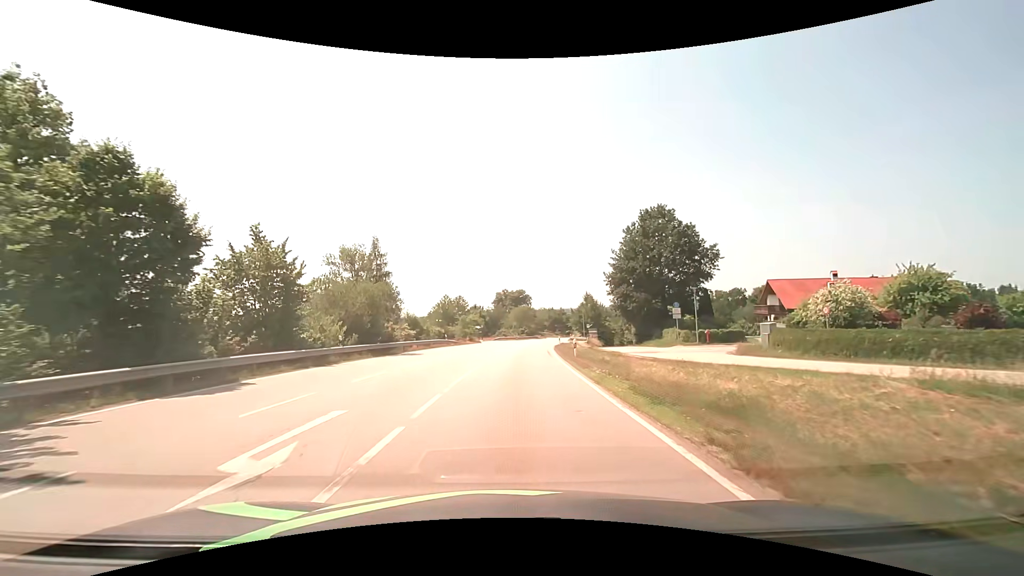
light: Day
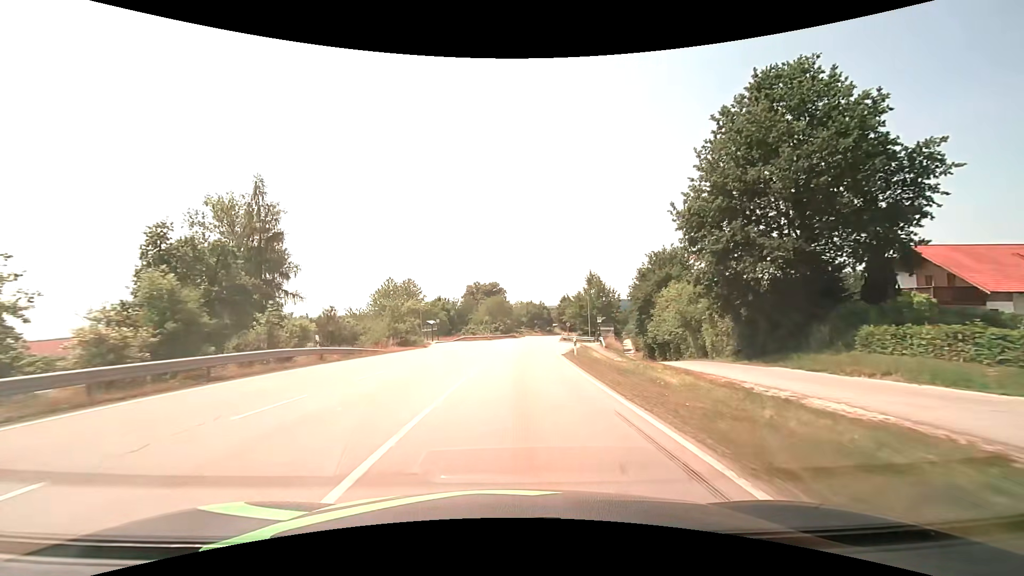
(+0.7, +30.9) m; +3°
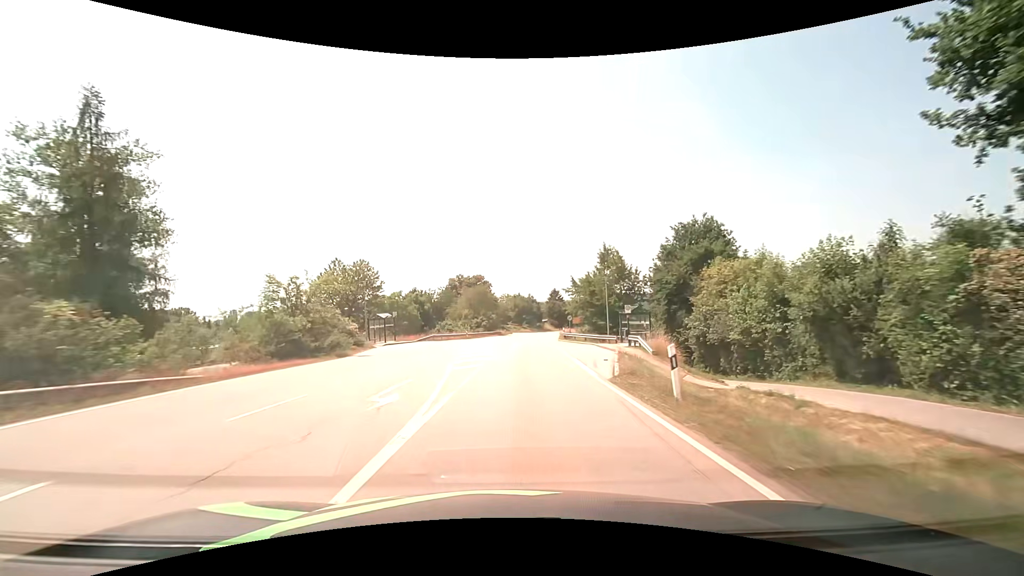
(+0.2, +18.3) m; +1°
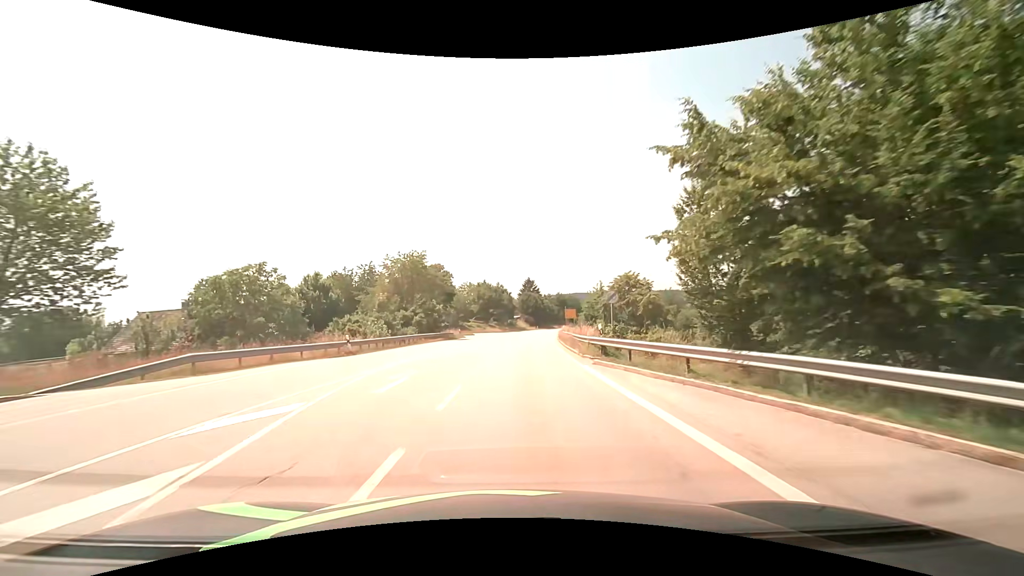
(+1.2, +38.0) m; +4°
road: secondary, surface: asphalt
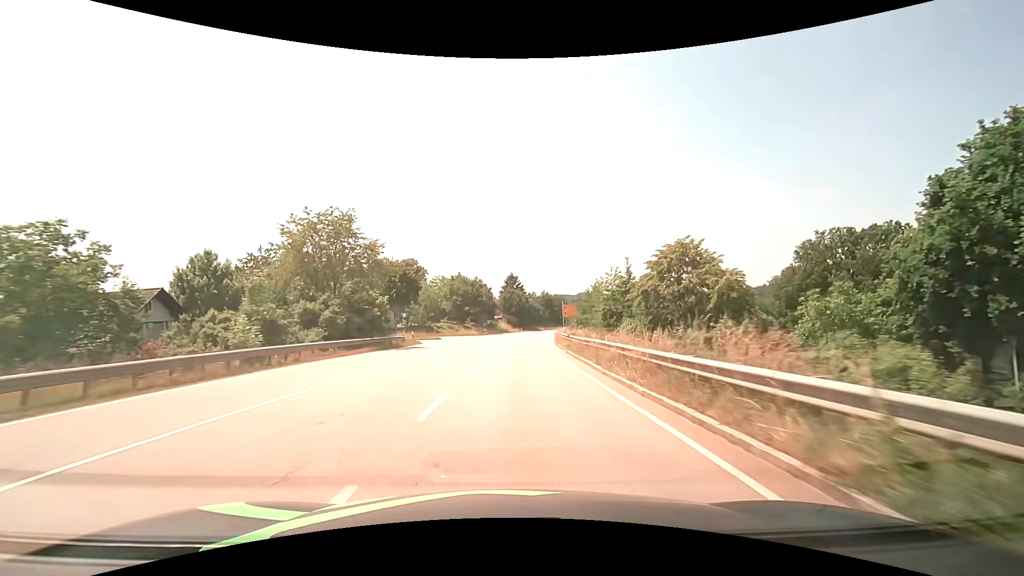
(+0.3, +19.1) m; +2°
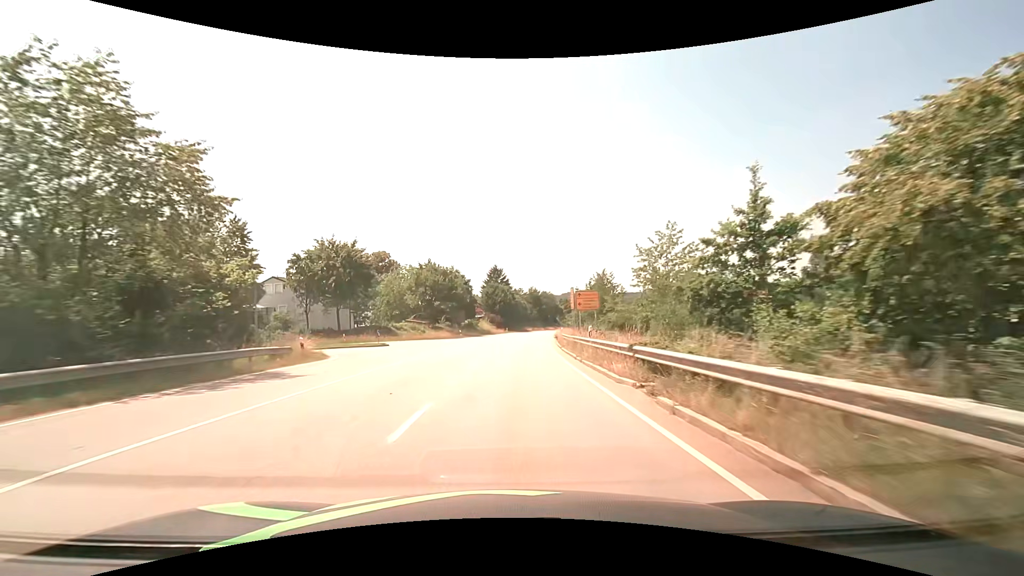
(+0.4, +19.5) m; +2°
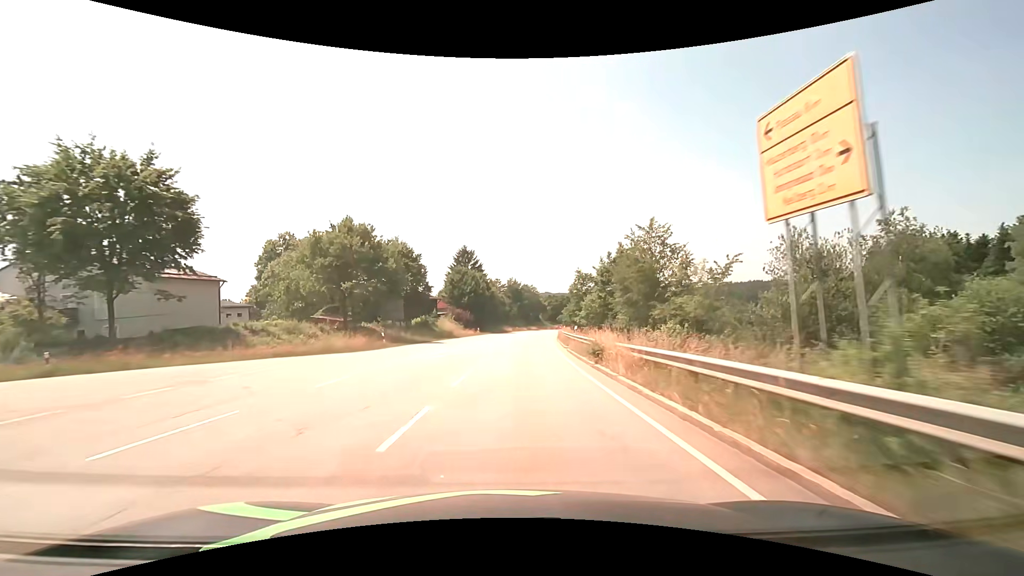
(+0.7, +29.9) m; +3°
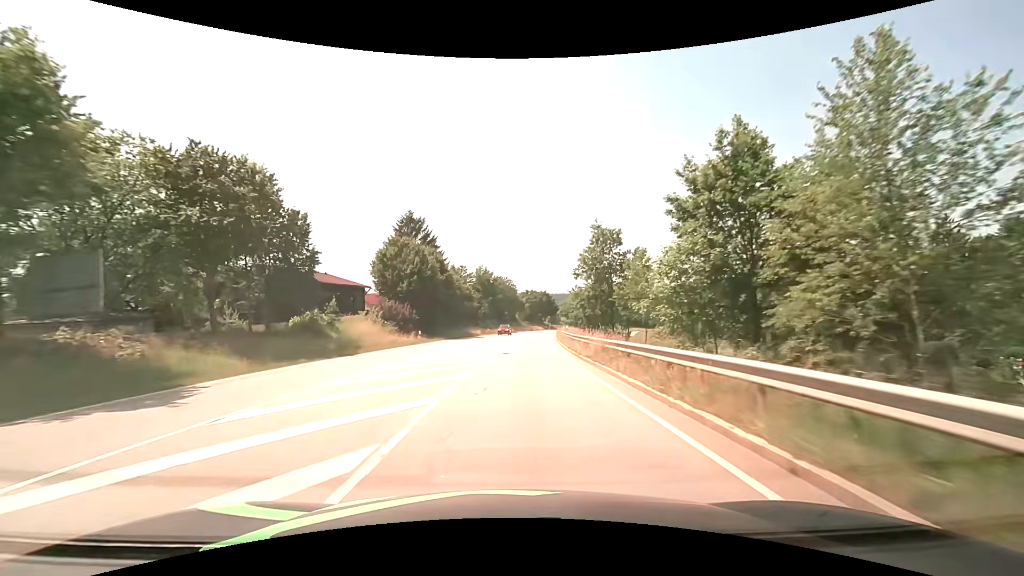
(+0.8, +30.6) m; +3°
(0, +10) (0, +20) (+1, +30) (+1, +40) (+2, +50) (+3, +60) (+4, +70) (+5, +80) (+6, +90) (+8, +100) m
